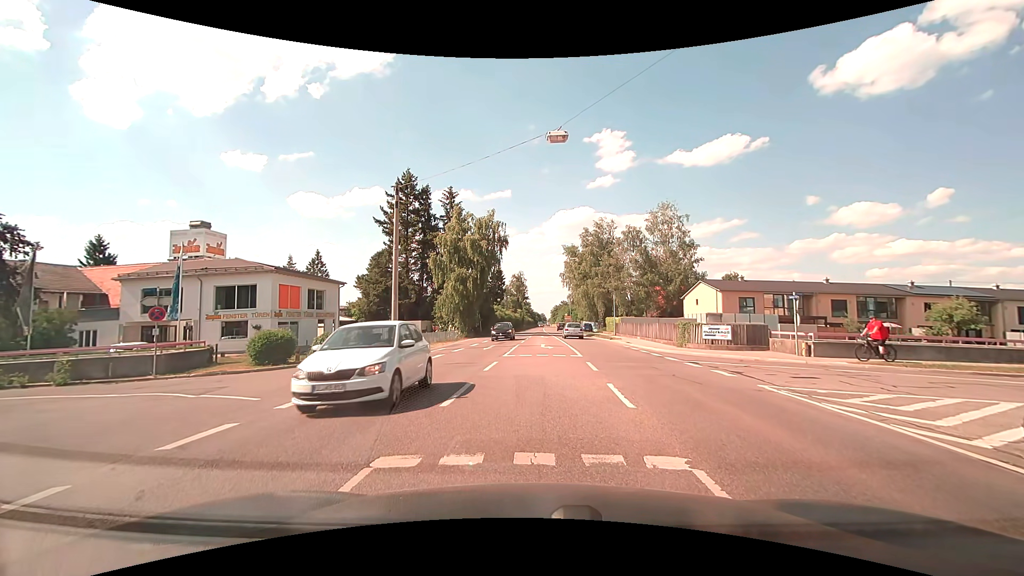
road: secondary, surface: asphalt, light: Day
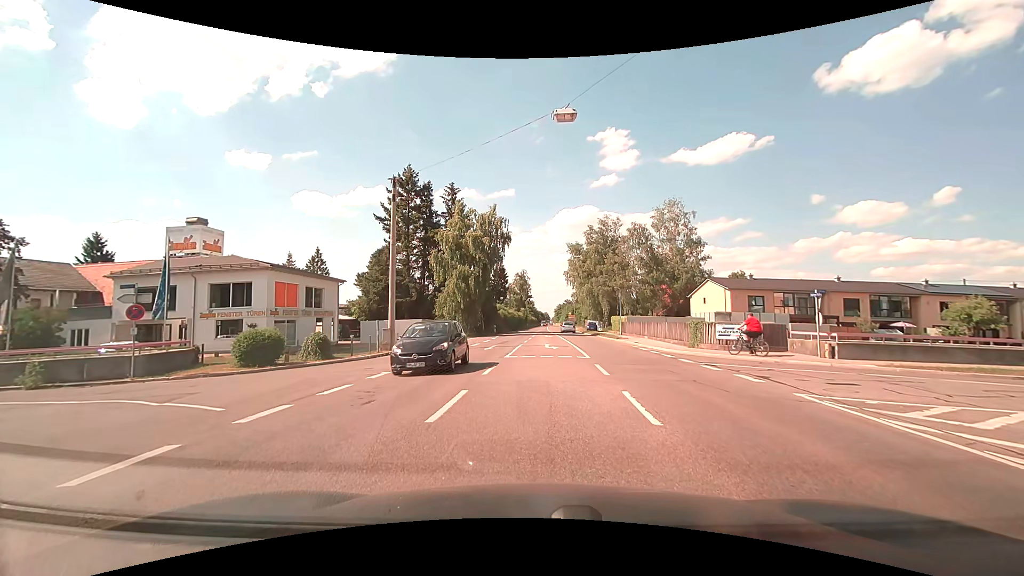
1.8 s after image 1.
(0.0, +1.4) m; 0°
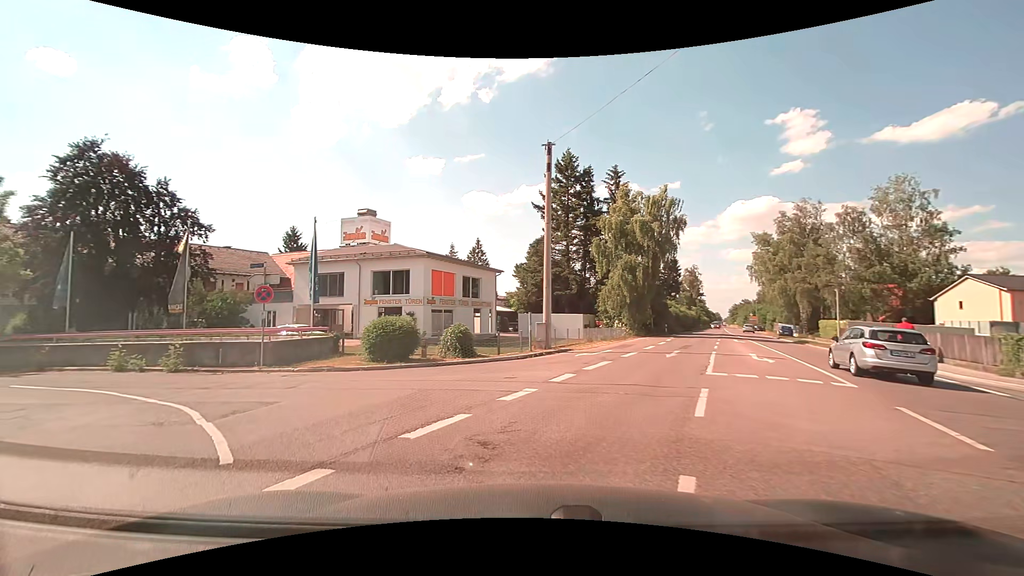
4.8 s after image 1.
(-0.6, +5.5) m; -19°
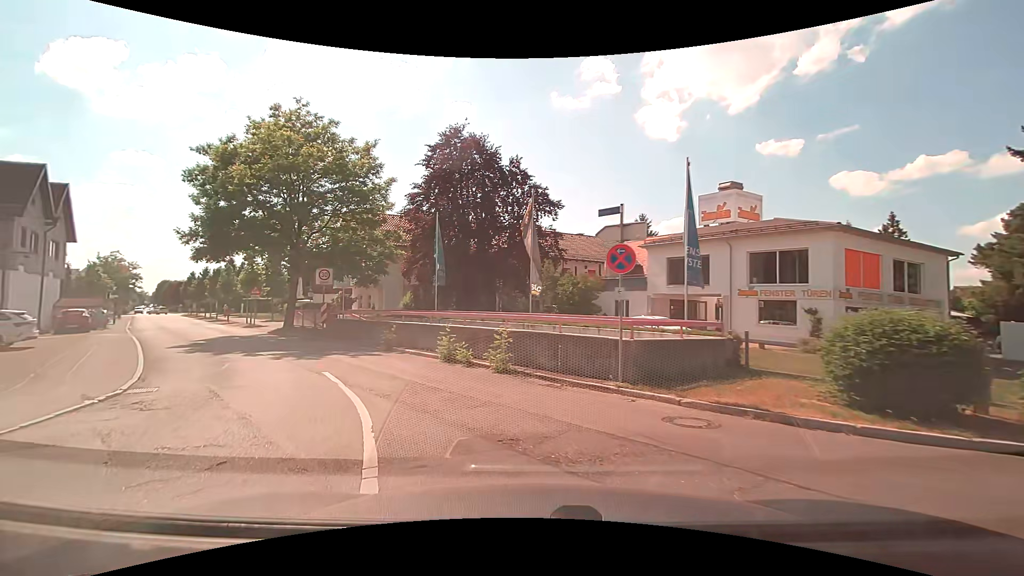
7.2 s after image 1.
(-3.2, +8.4) m; -37°
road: unclassified
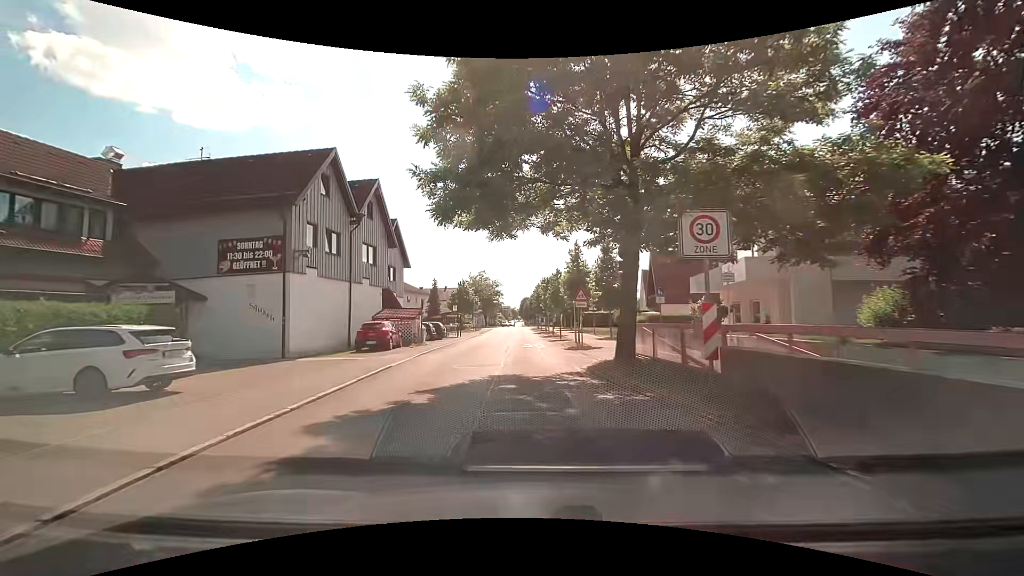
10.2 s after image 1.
(-5.9, +15.2) m; -38°
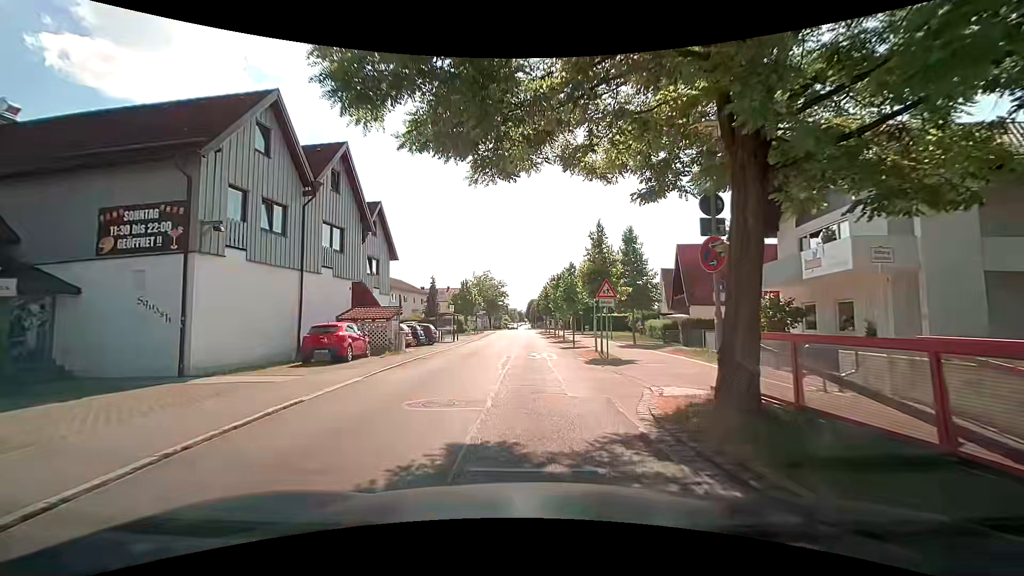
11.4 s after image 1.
(-0.2, +6.5) m; -2°
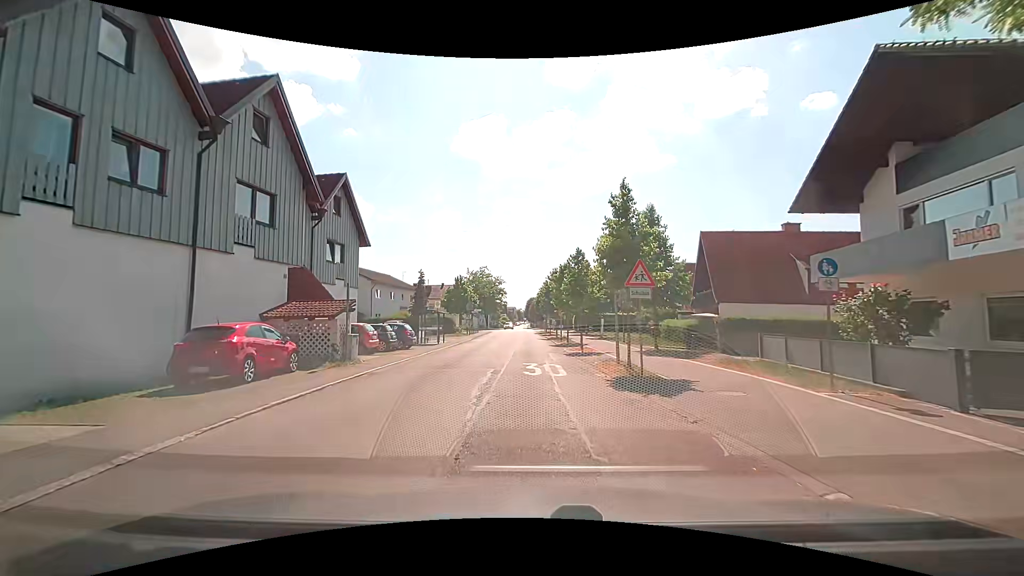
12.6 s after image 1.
(+0.1, +6.4) m; 0°
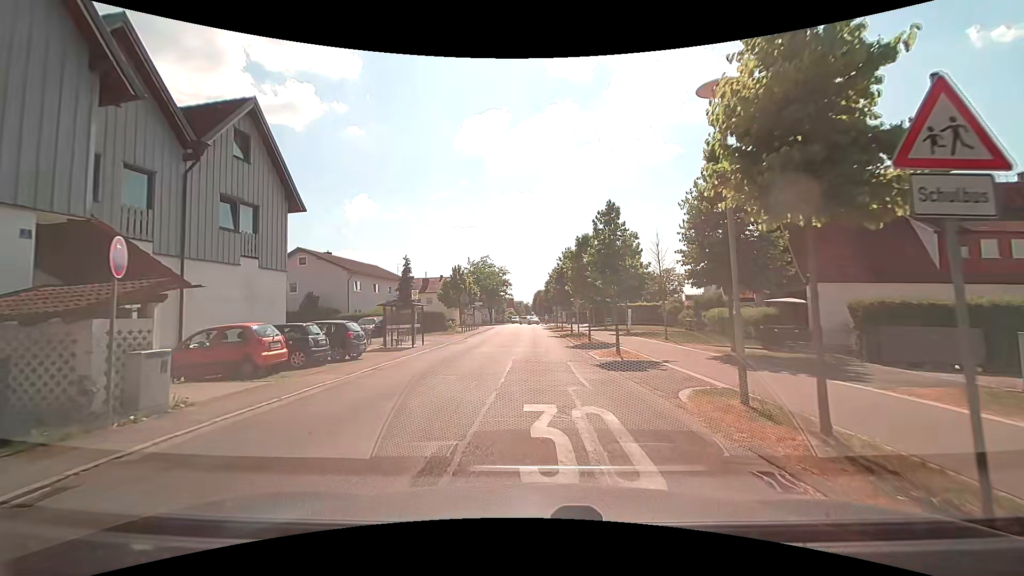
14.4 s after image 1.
(+0.2, +9.8) m; 0°
(0, +10) (0, +20) (0, +30) (0, +40) (0, +50) (0, +60) (0, +70) (0, +80) (0, +90) (0, +100) m
